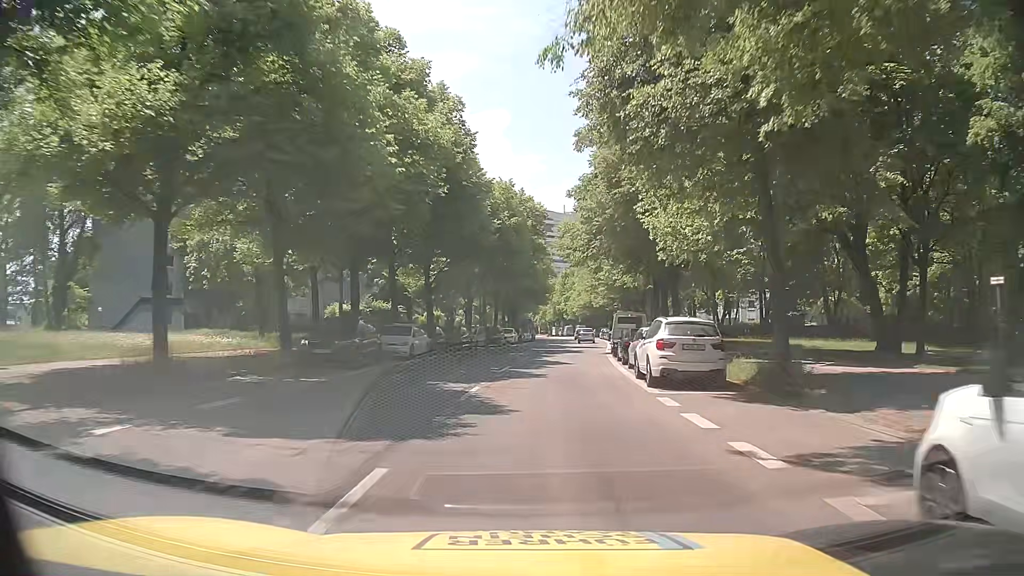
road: secondary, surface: asphalt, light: Day
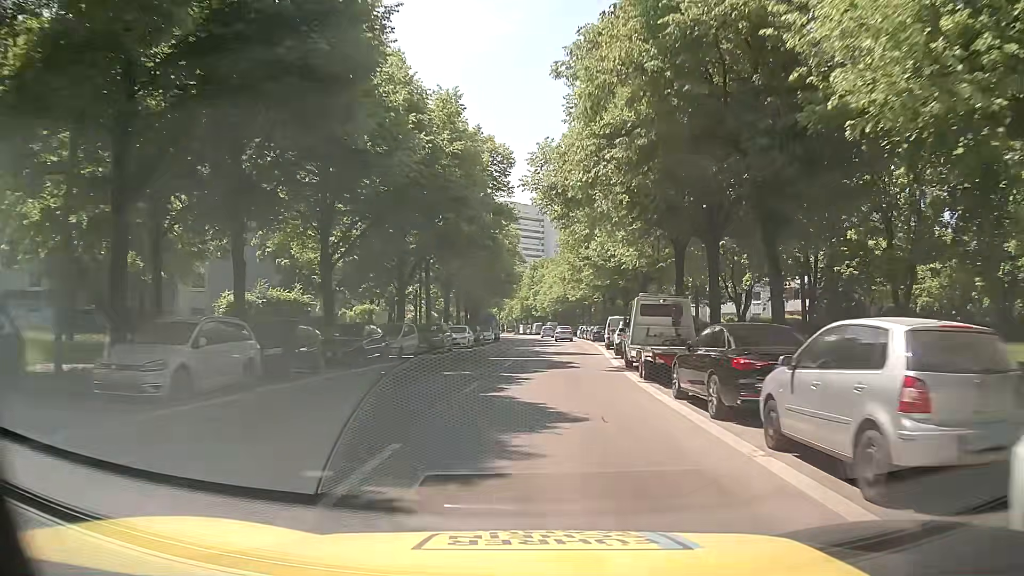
(+0.5, +16.7) m; +4°
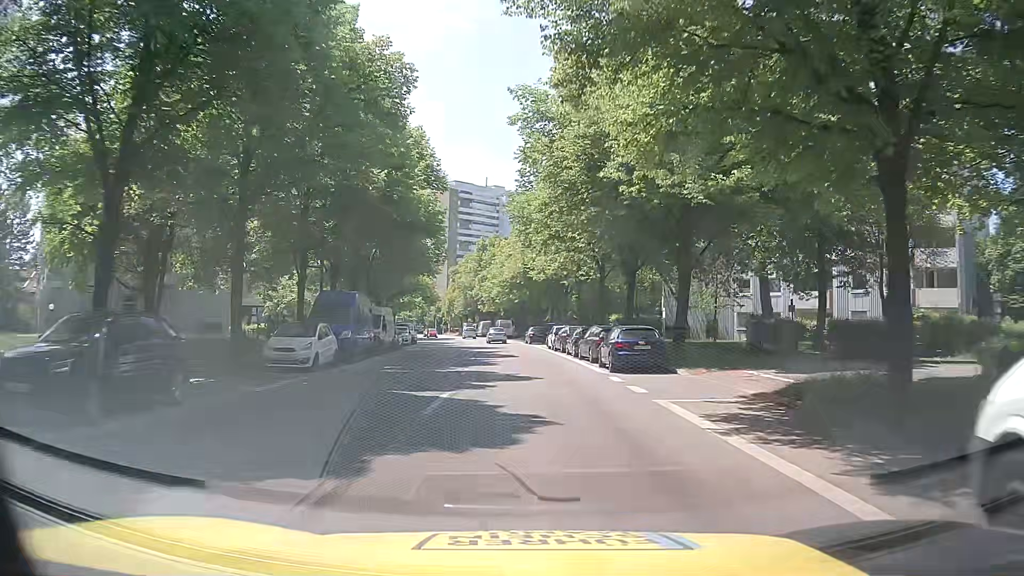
(+1.6, +38.9) m; +3°
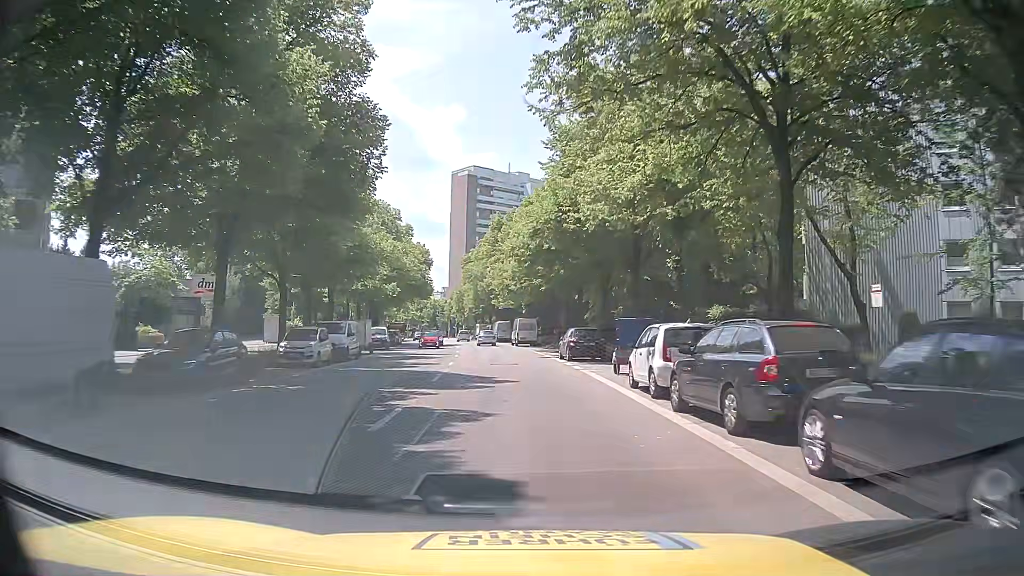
(-0.1, +28.5) m; -3°
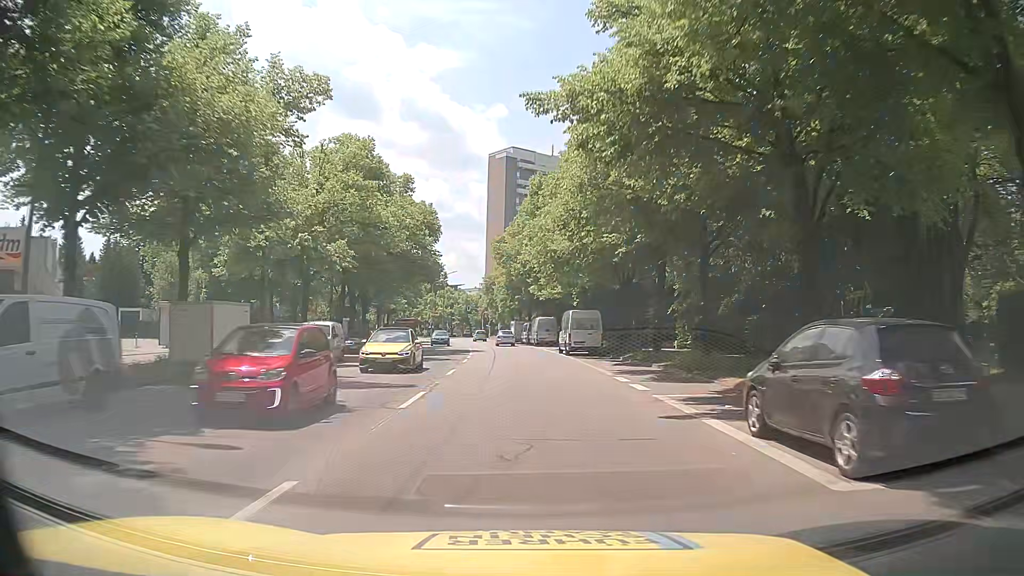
(-0.2, +24.6) m; -2°
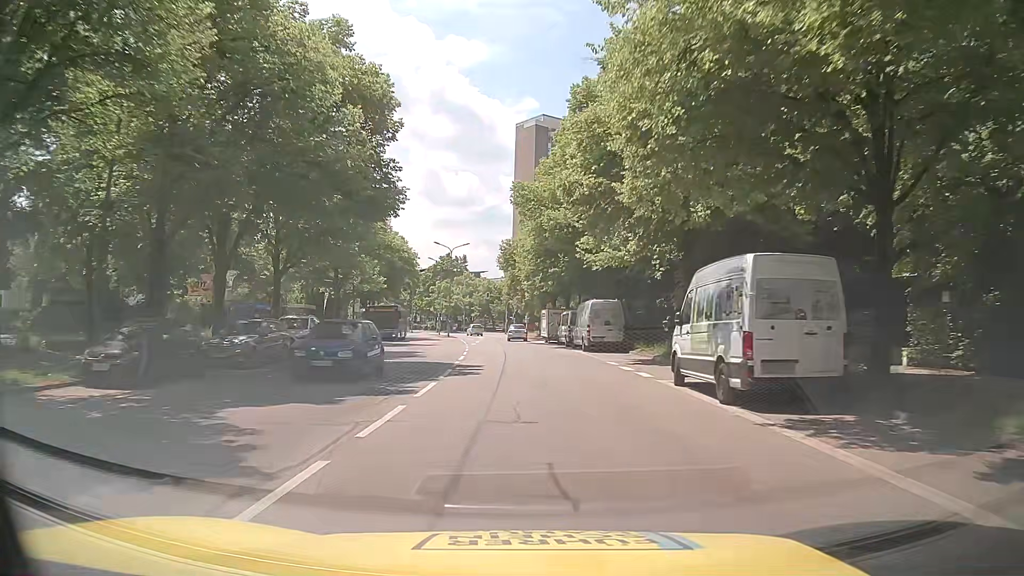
(-1.0, +26.7) m; -2°
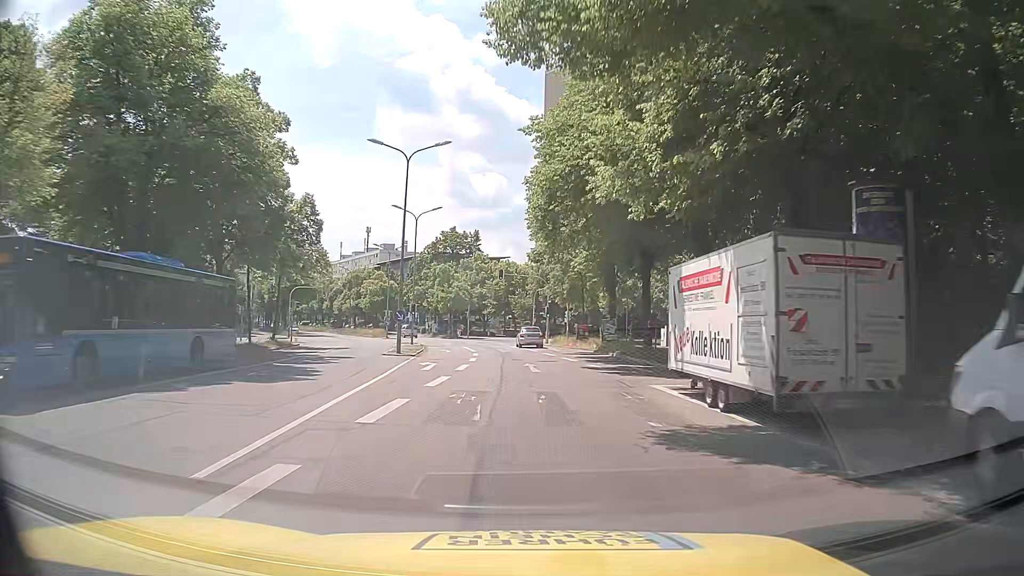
(-1.9, +43.0) m; -3°
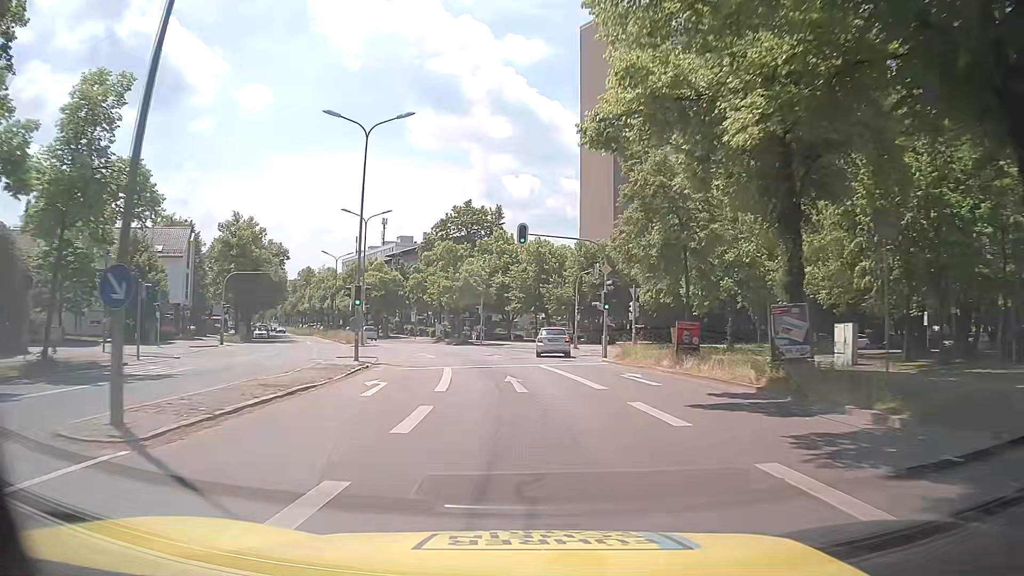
(-0.3, +24.8) m; -2°
(0, +10) (-1, +20) (-3, +30) (-5, +40) (-8, +49) (-11, +59) (-15, +68) (-19, +77) (-23, +86) (-27, +96) m
